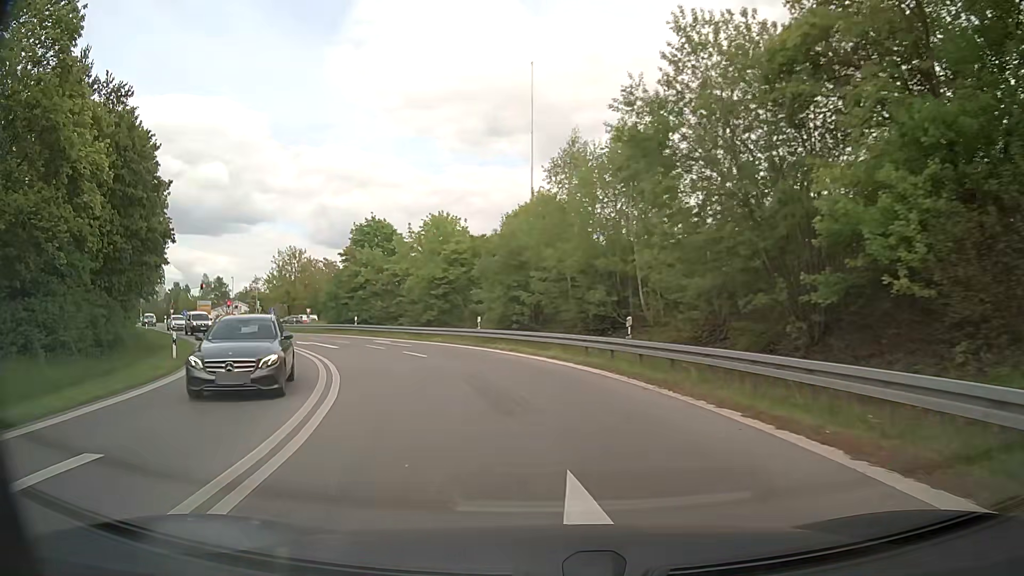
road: motorway_link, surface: asphalt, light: Day
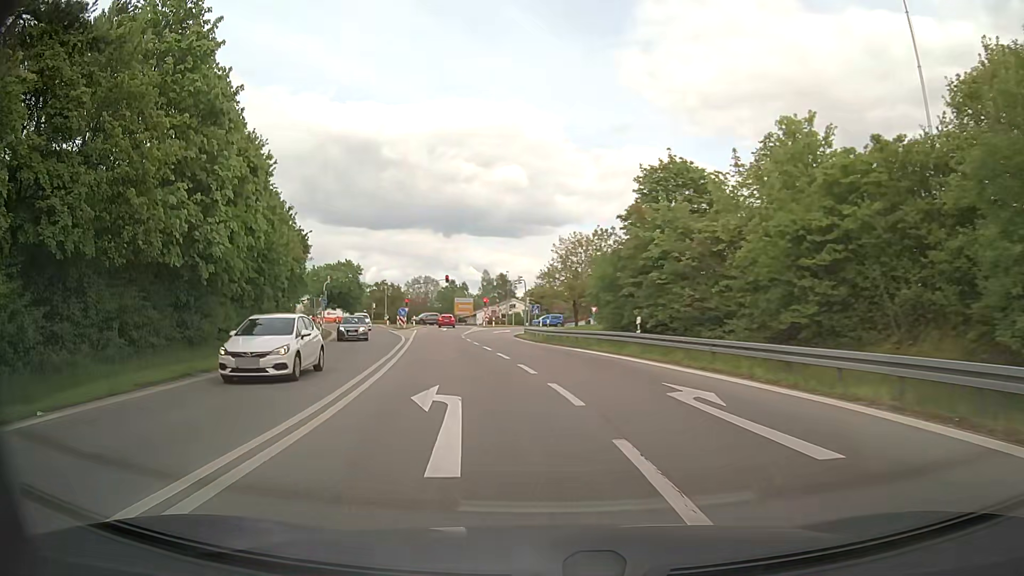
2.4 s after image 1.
(-5.4, +24.5) m; -26°
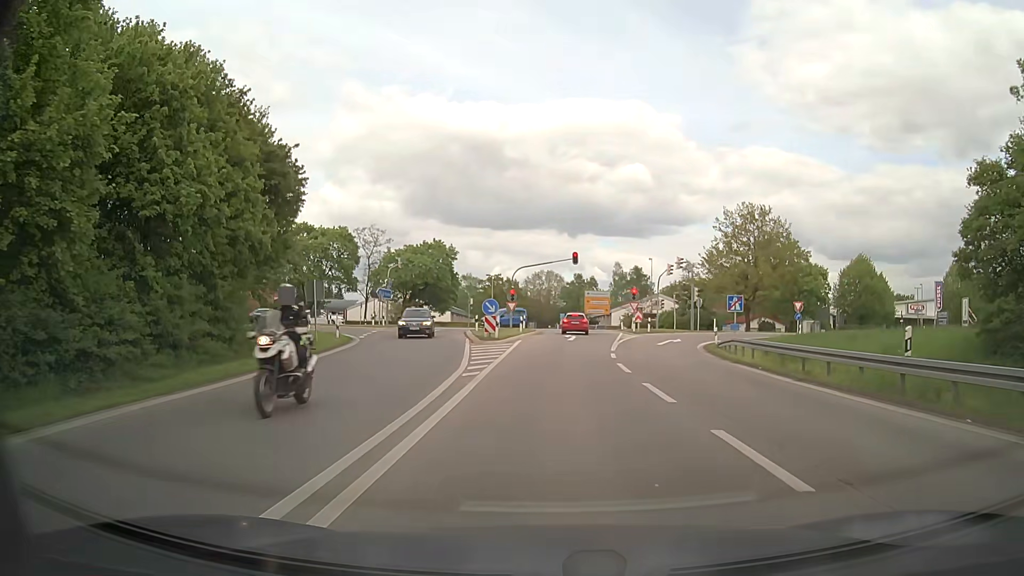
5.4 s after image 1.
(-4.3, +28.4) m; -11°
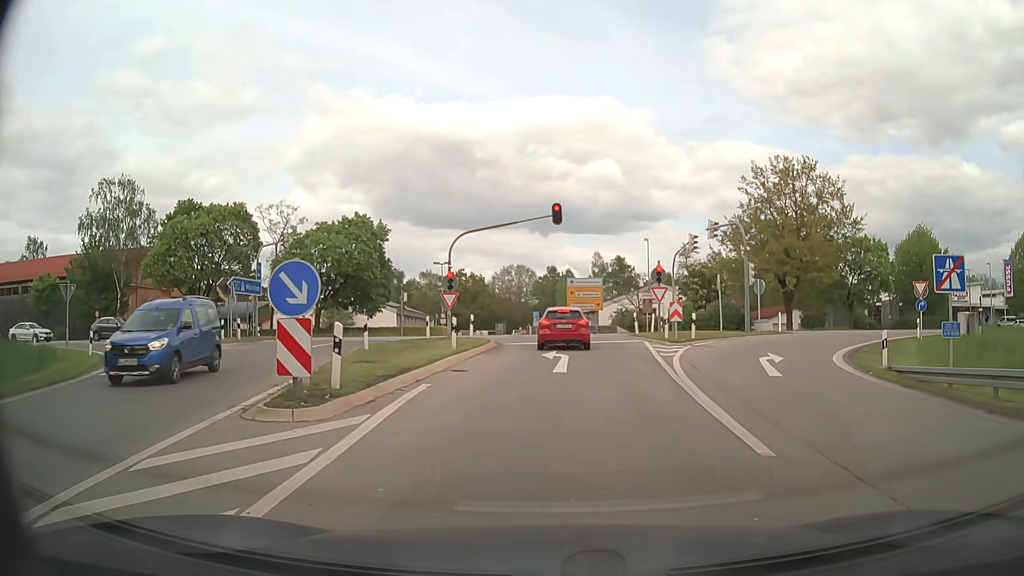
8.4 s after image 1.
(+0.4, +22.0) m; +2°
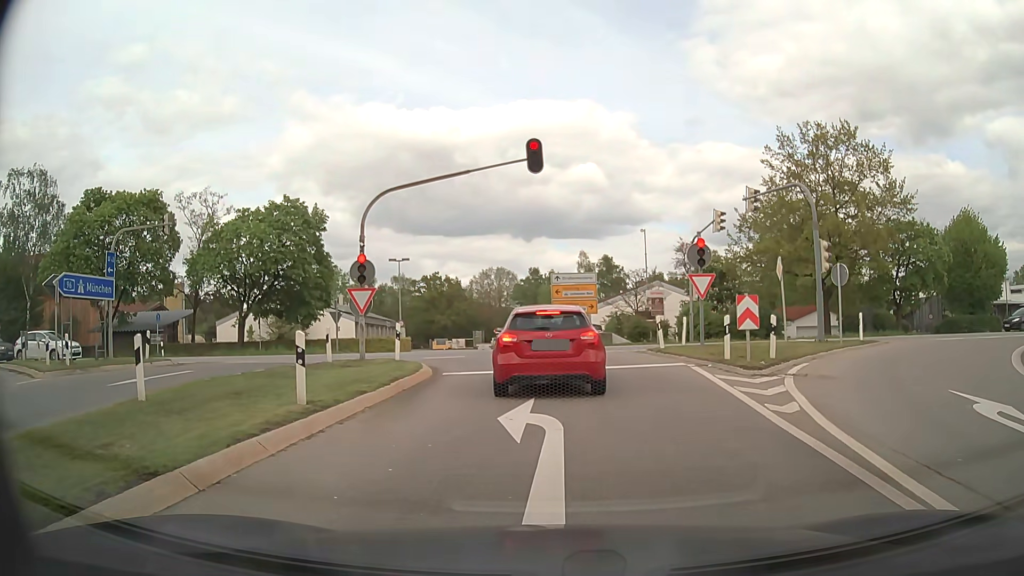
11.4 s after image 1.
(+0.3, +11.7) m; +3°
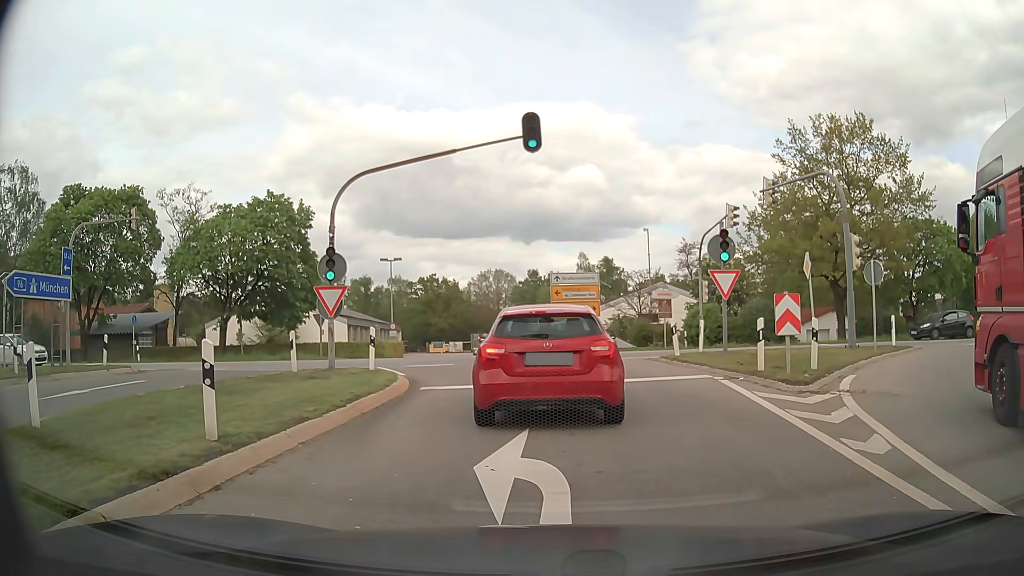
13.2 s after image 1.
(0.0, +2.6) m; +2°
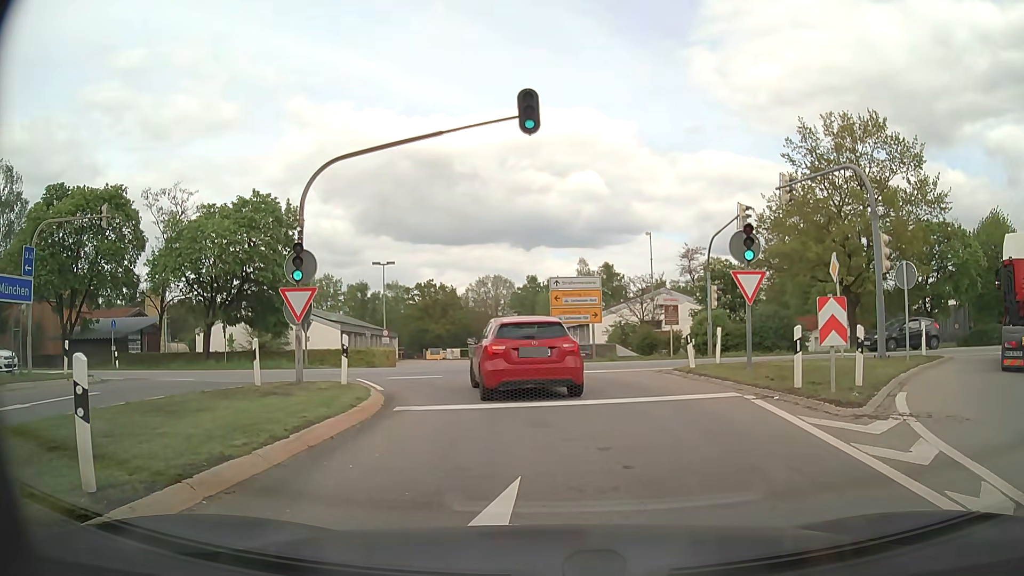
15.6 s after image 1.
(0.0, +2.2) m; -2°
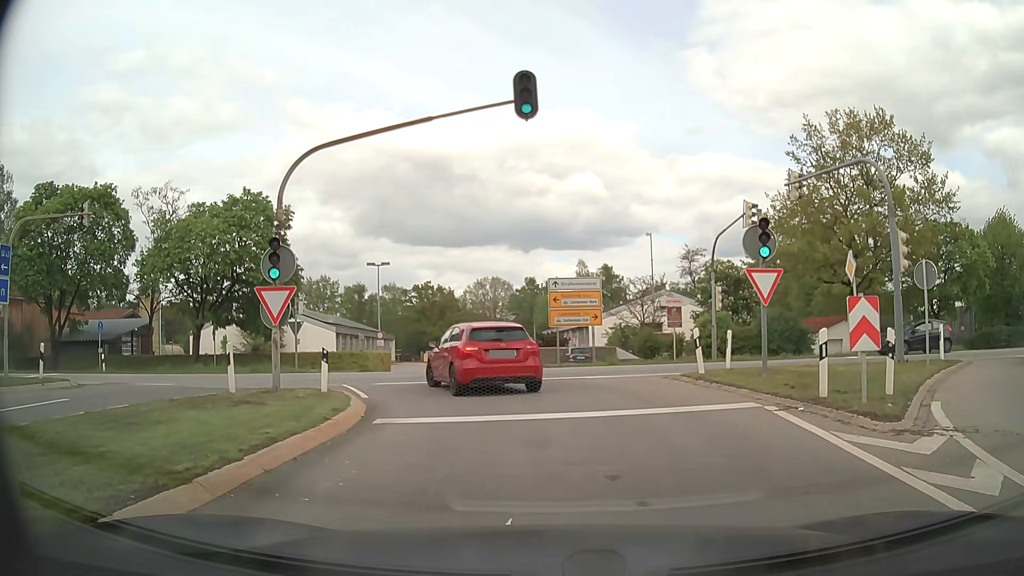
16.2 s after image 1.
(0.0, +1.3) m; 0°
(0, +10) (-2, +20) (-10, +26) (-20, +28) (-30, +27) (-40, +26) (-50, +25) (-59, +24) (-69, +23) (-79, +22) m
